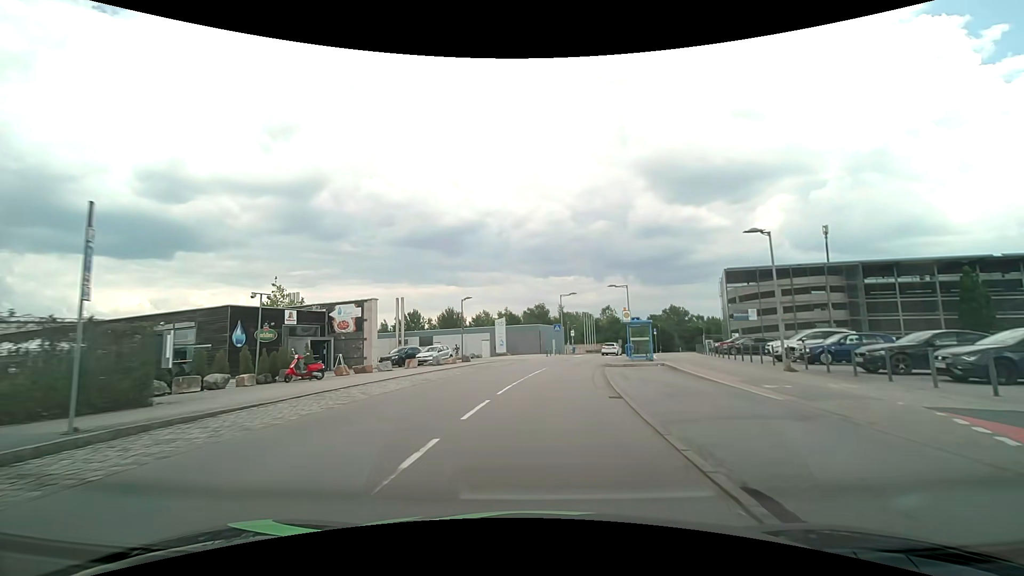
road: residential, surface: asphalt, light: Day
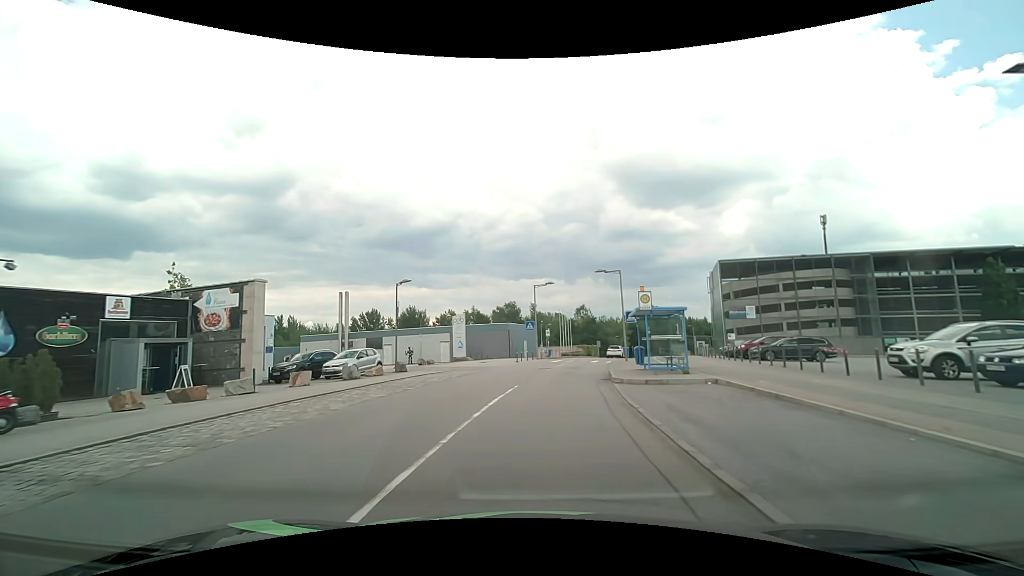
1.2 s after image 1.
(+0.4, +11.7) m; +3°
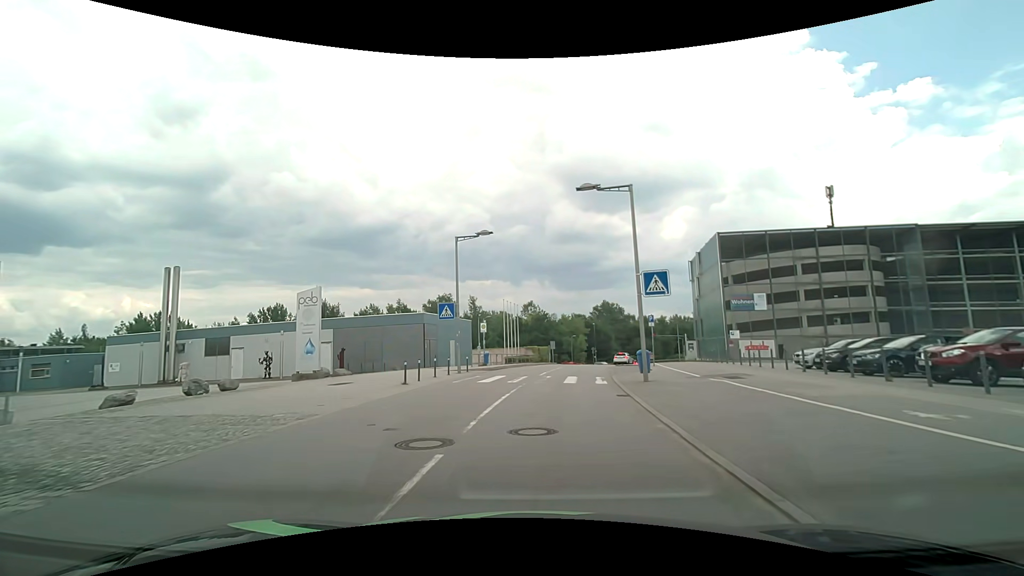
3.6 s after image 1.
(+1.2, +21.6) m; +6°
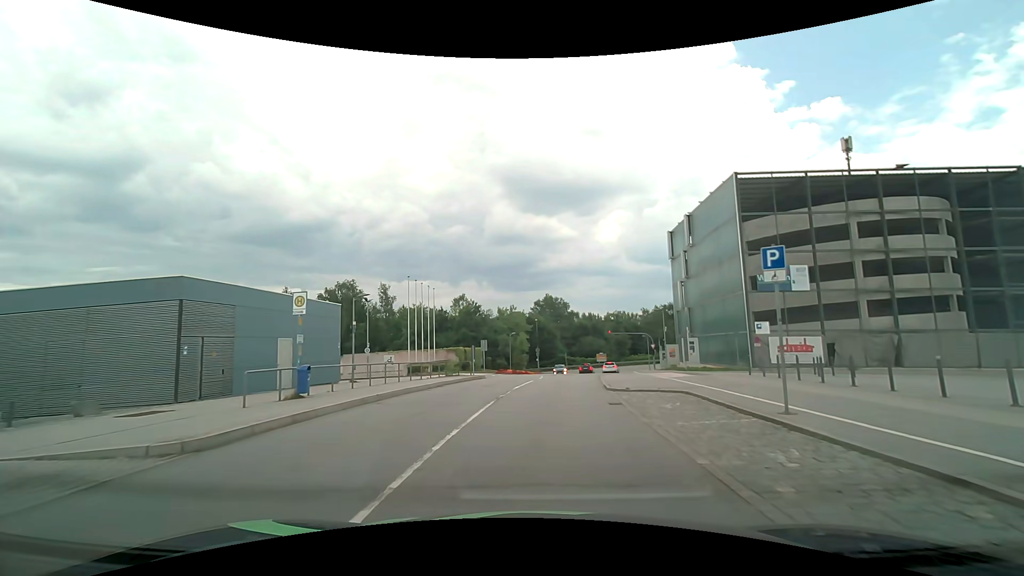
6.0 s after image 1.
(+1.3, +21.3) m; +7°
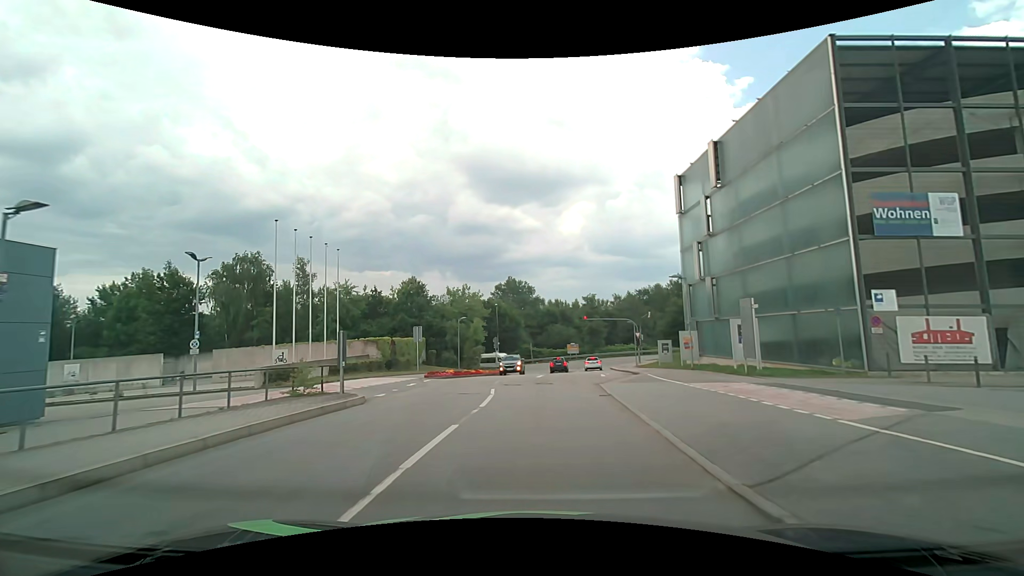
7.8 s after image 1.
(+0.6, +16.0) m; +4°
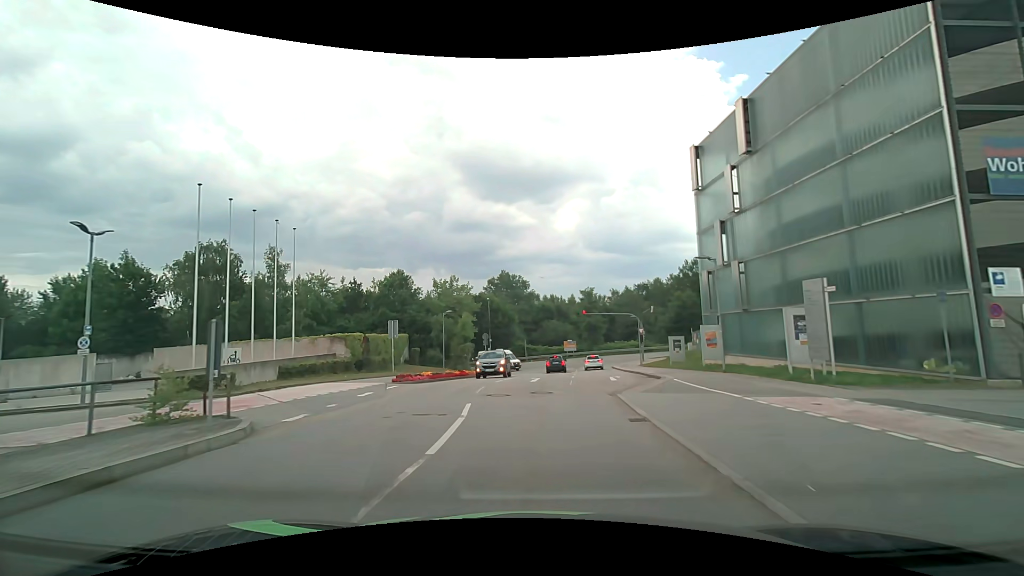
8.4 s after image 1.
(0.0, +5.3) m; +1°
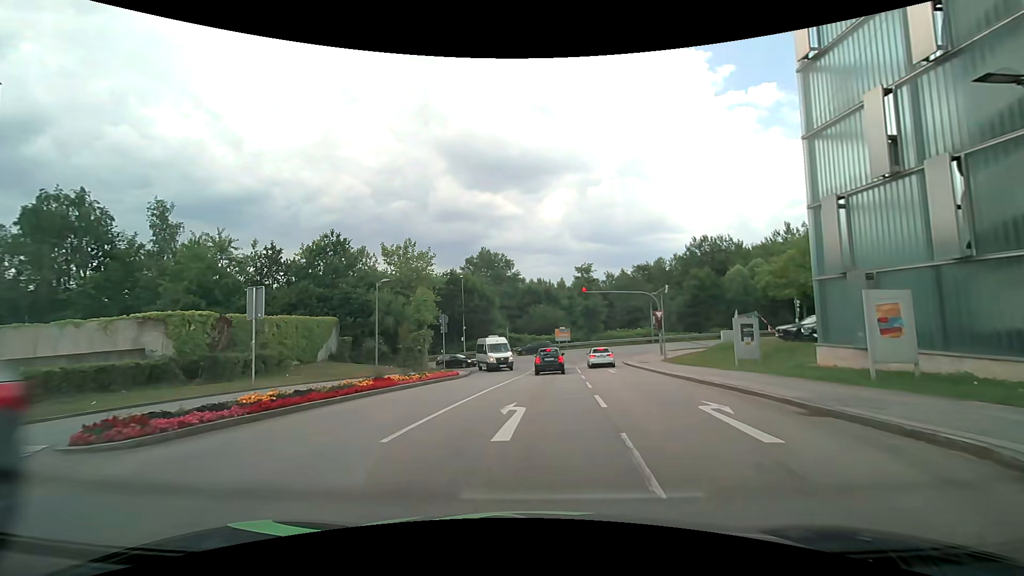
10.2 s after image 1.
(+0.1, +14.8) m; +1°
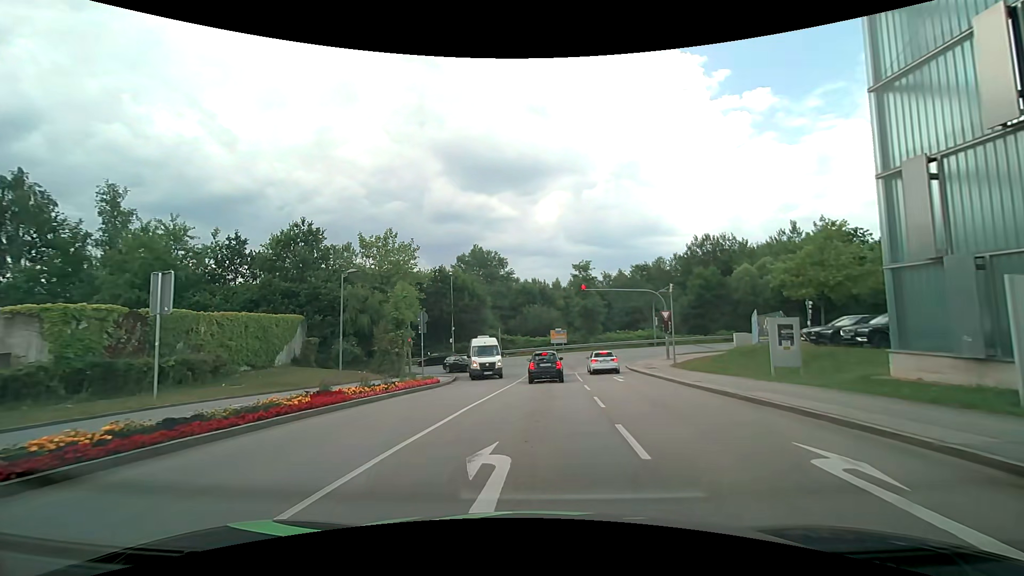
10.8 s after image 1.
(0.0, +4.1) m; +1°
(0, +10) (0, +20) (+1, +30) (+1, +40) (-2, +49) (-10, +55) (-20, +56) (-30, +56) (-40, +56) (-50, +55) m
